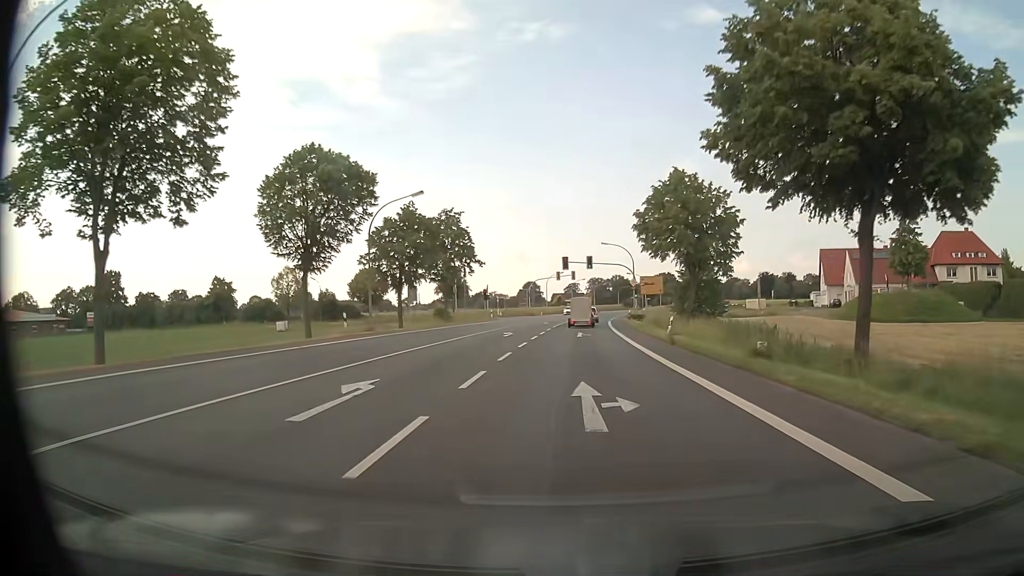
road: primary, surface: asphalt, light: Day
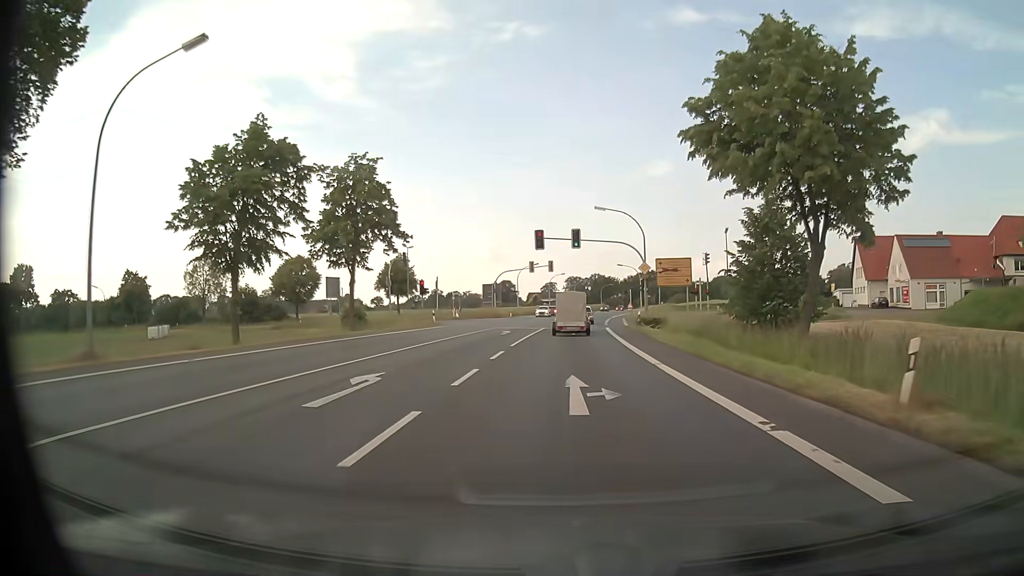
(+0.4, +23.5) m; +2°
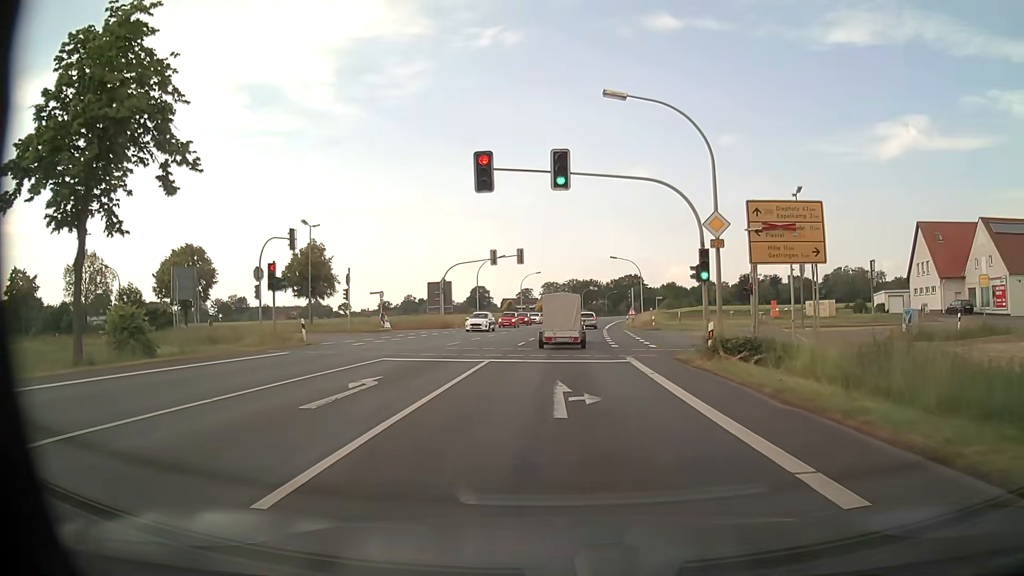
(+0.3, +24.3) m; +2°
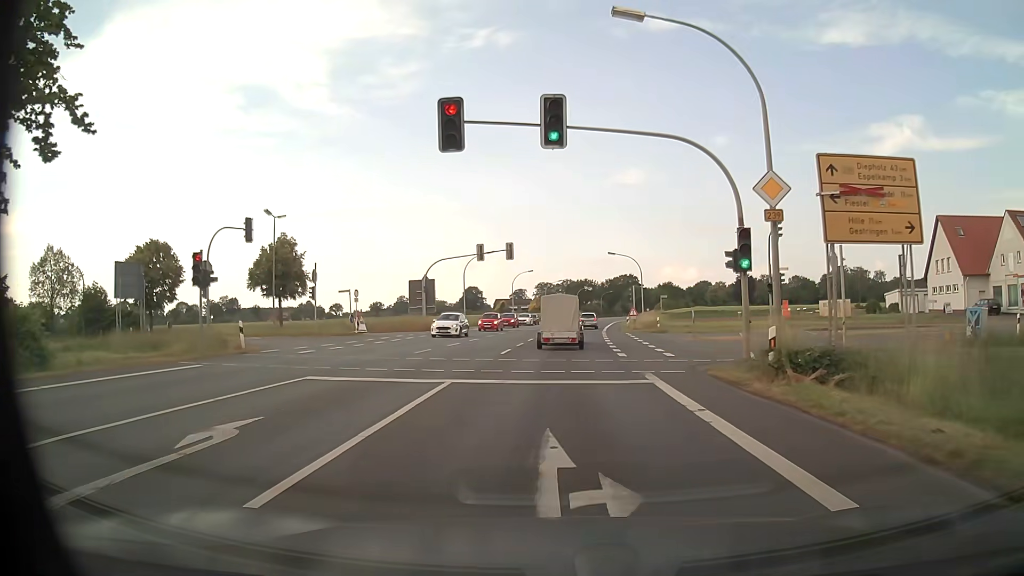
(0.0, +5.8) m; +1°
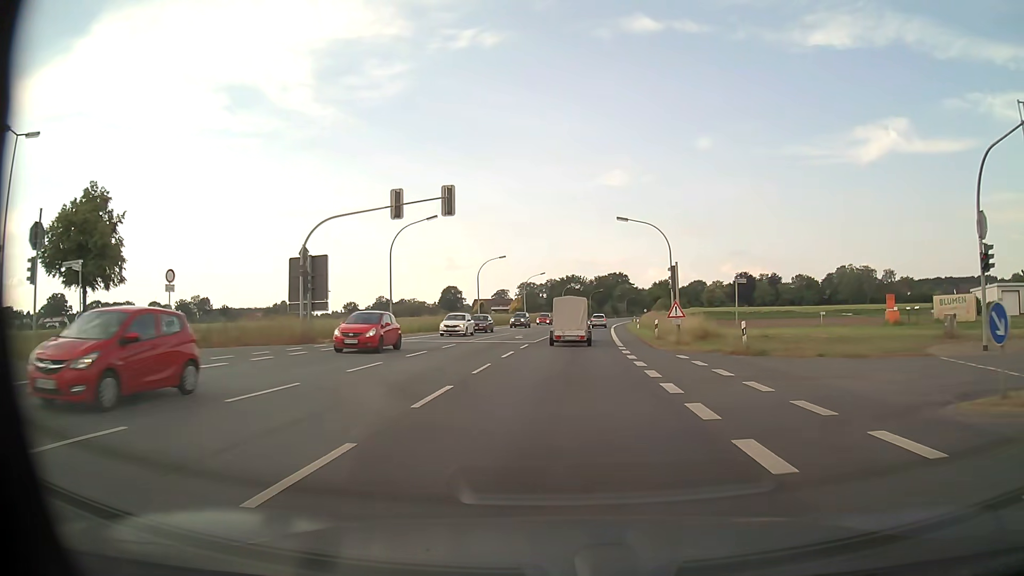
(+0.3, +25.6) m; +2°
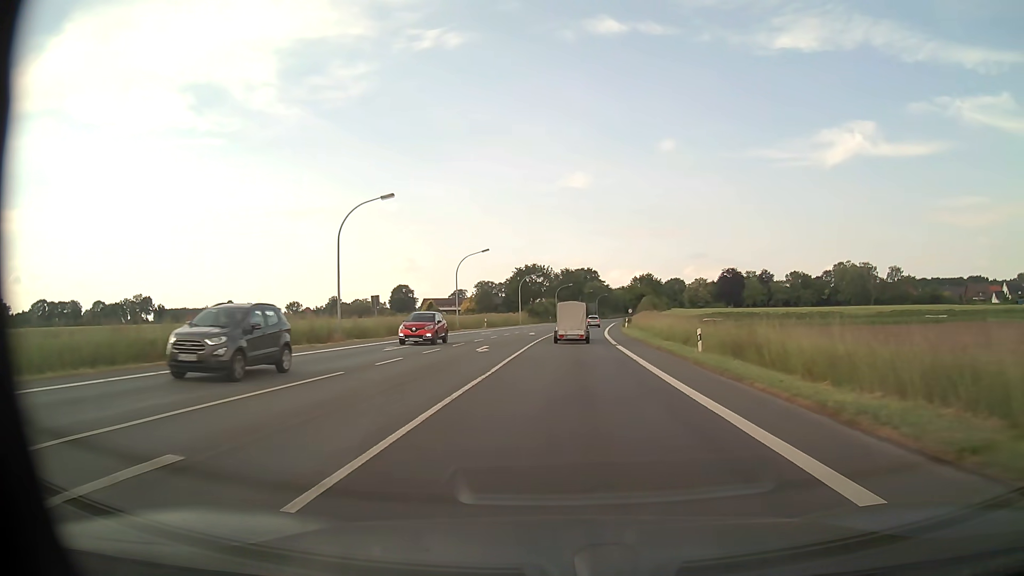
(+0.8, +38.6) m; +3°
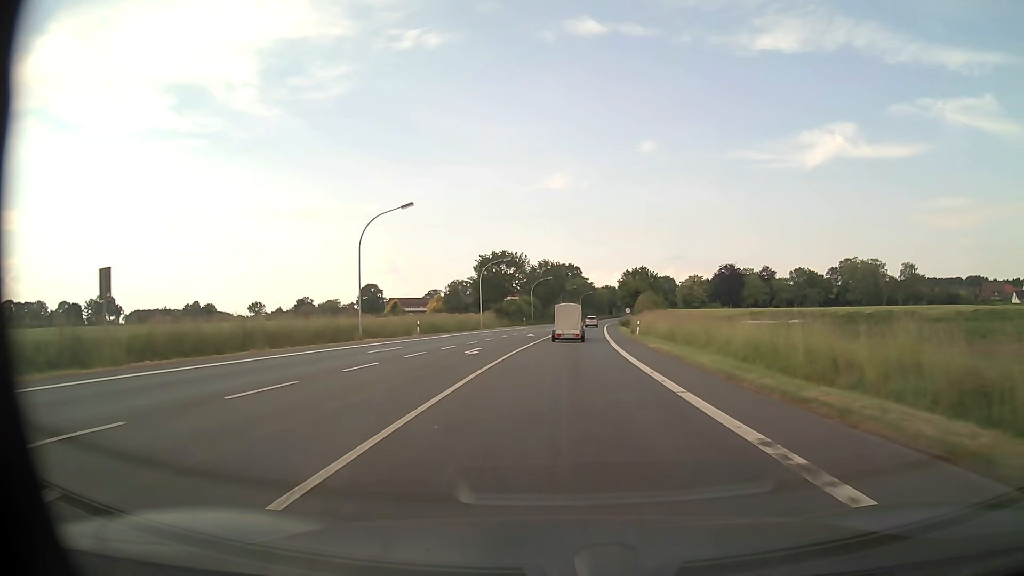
(+0.5, +27.0) m; +2°
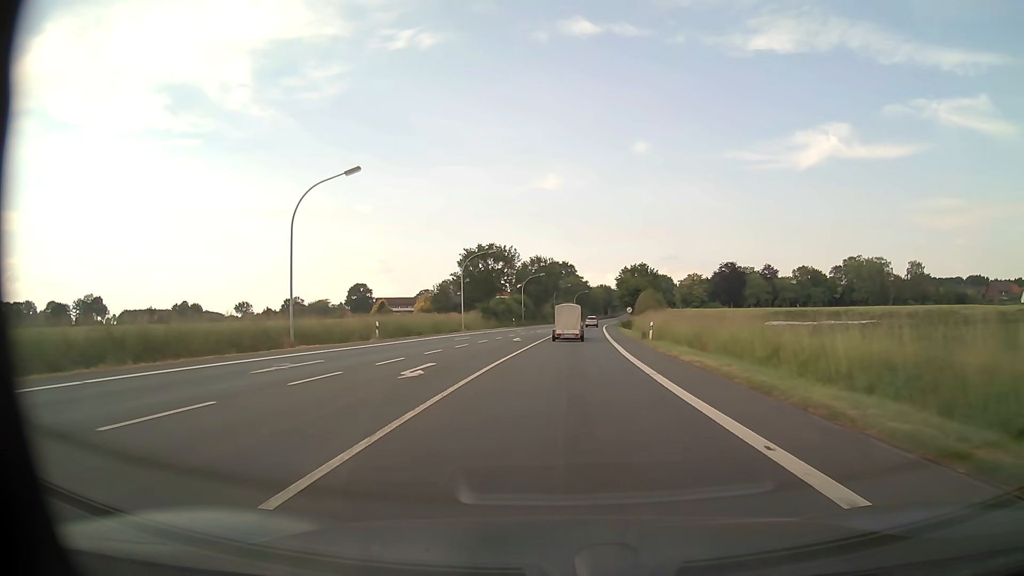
(0.0, +9.6) m; +1°
(0, +10) (0, +20) (0, +30) (+1, +40) (+1, +50) (+2, +60) (+3, +70) (+3, +80) (+4, +90) (+5, +100) m
